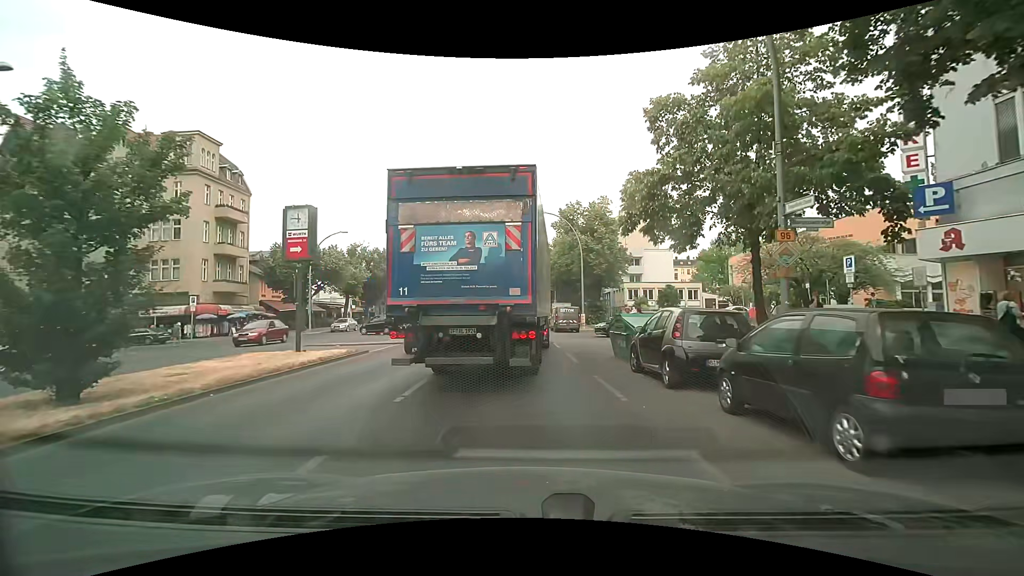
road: primary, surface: asphalt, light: Day
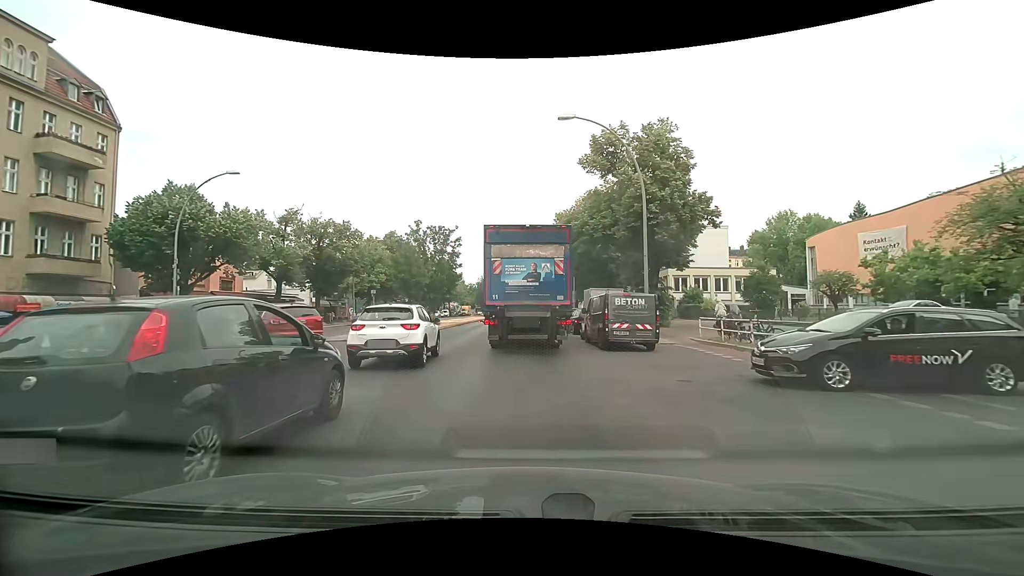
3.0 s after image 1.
(+0.2, +20.7) m; 0°
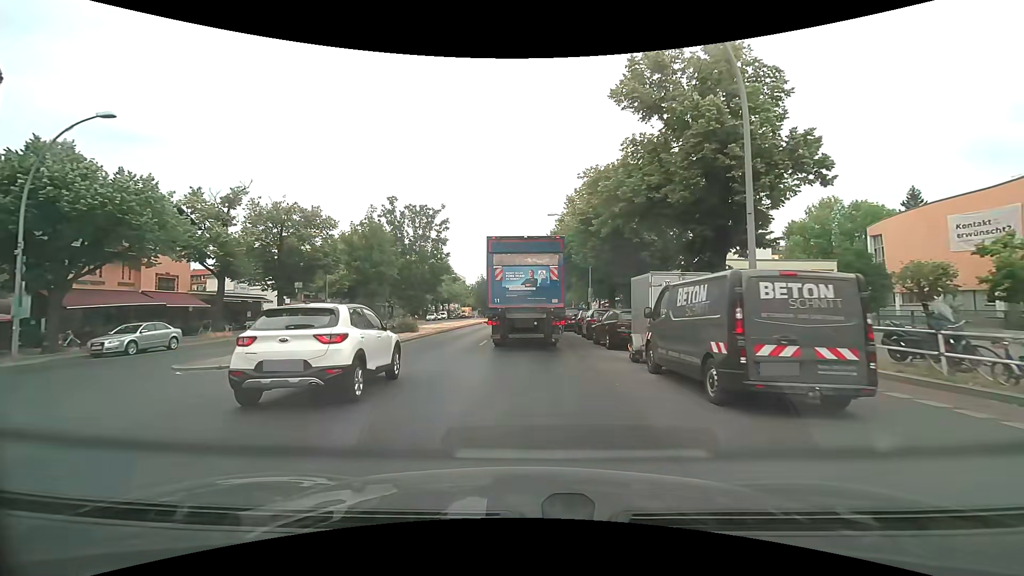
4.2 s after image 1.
(0.0, +10.0) m; 0°
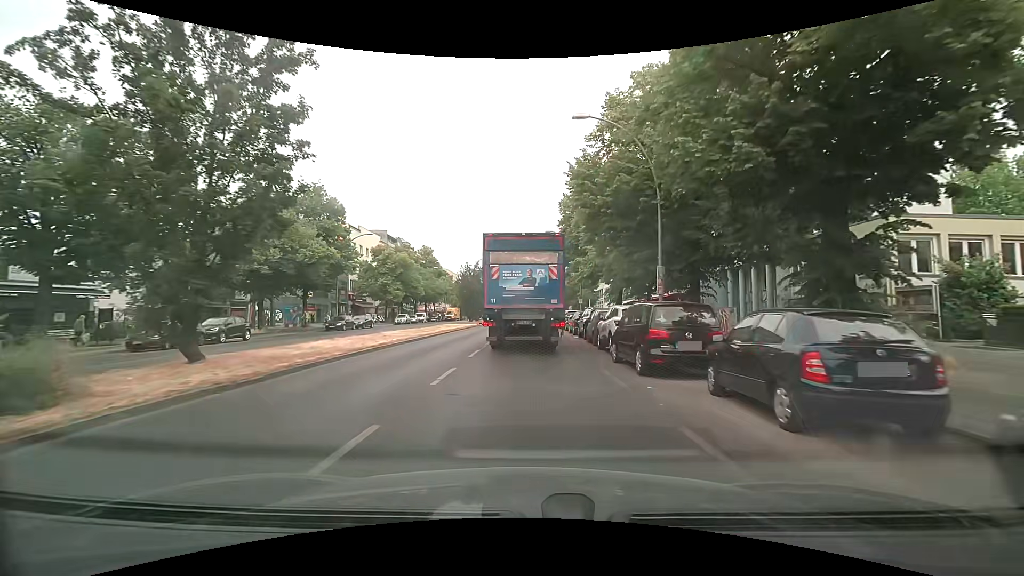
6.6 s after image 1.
(0.0, +23.3) m; 0°
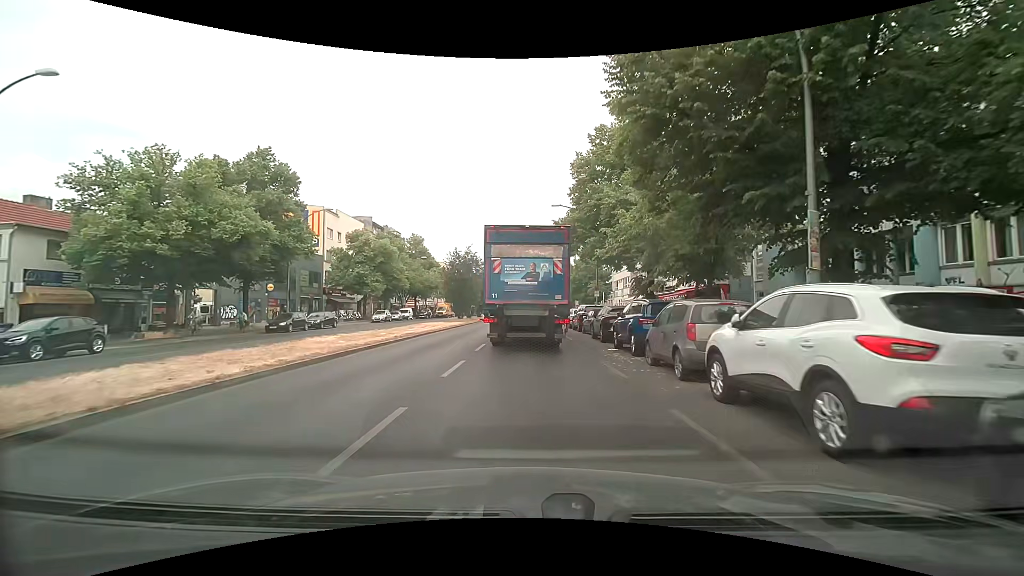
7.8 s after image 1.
(-0.1, +11.2) m; 0°
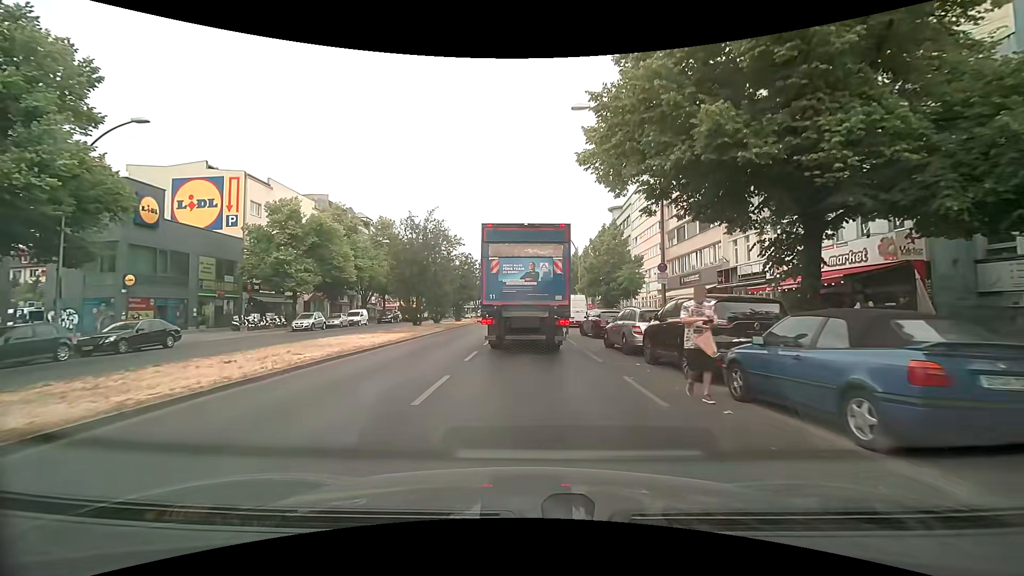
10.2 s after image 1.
(0.0, +20.6) m; 0°
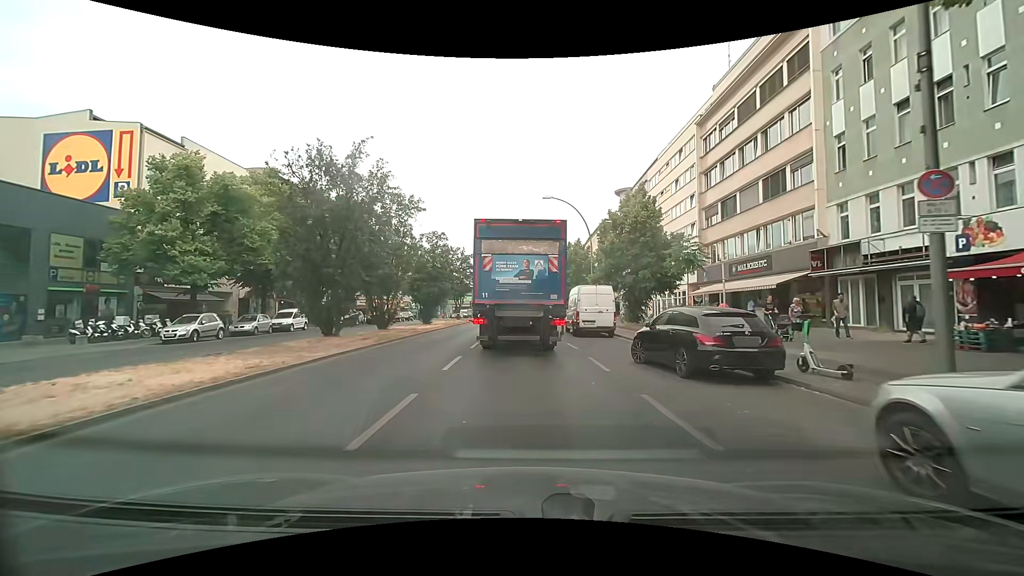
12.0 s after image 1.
(+0.1, +14.2) m; +1°
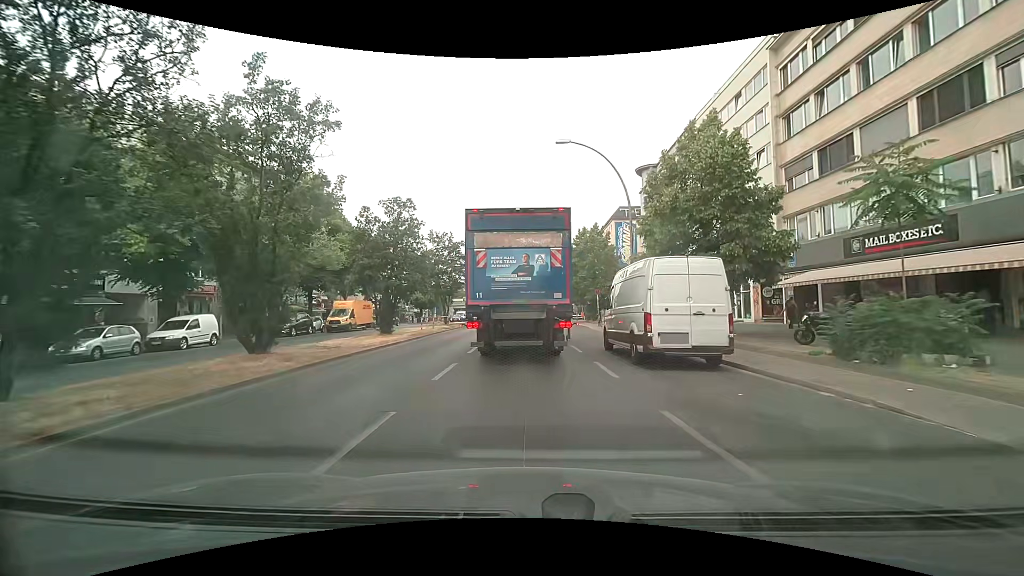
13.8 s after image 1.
(-0.1, +13.1) m; -1°
